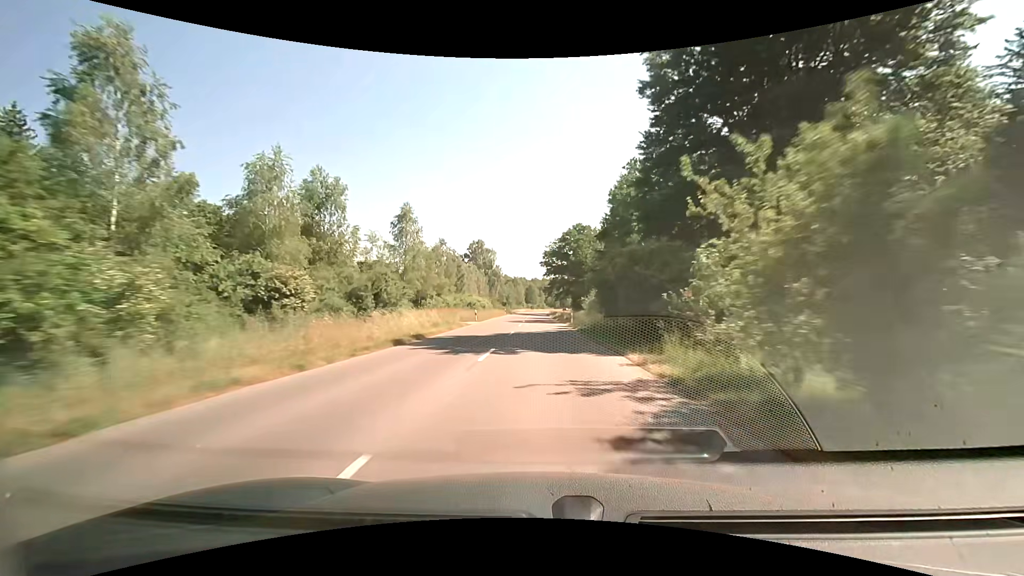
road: tertiary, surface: asphalt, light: Day
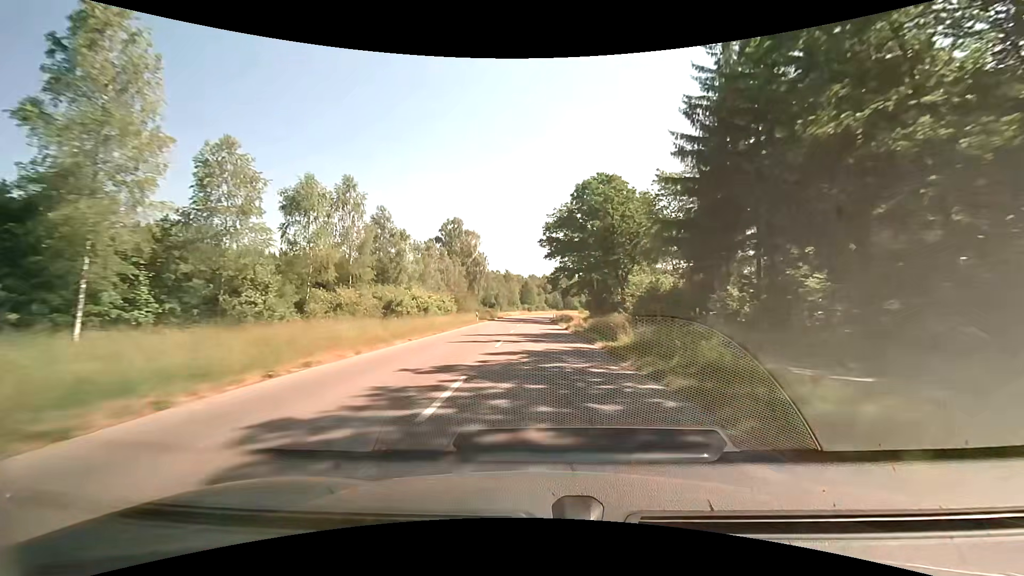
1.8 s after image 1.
(+0.2, +42.4) m; 0°
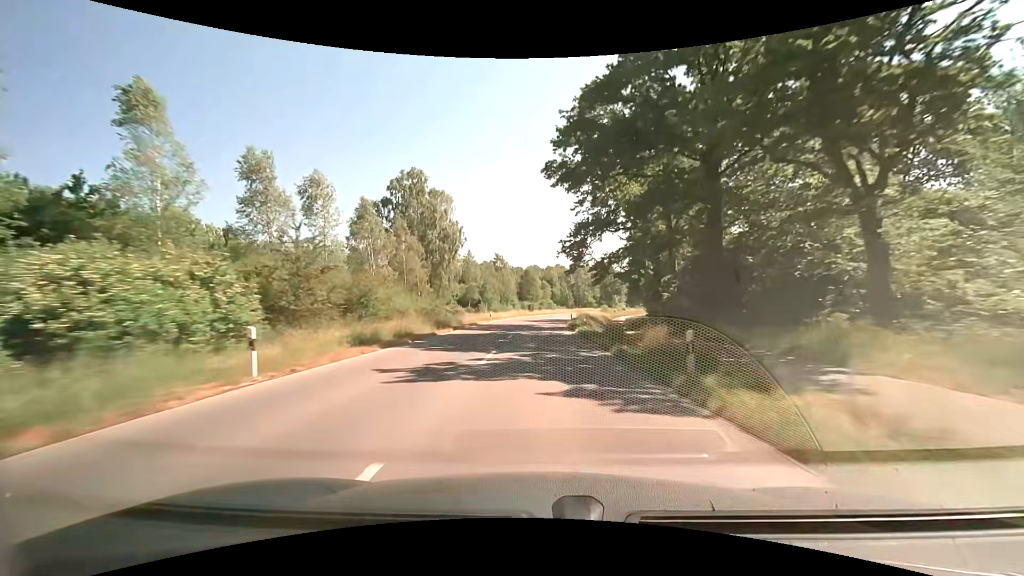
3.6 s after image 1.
(-0.3, +41.1) m; 0°
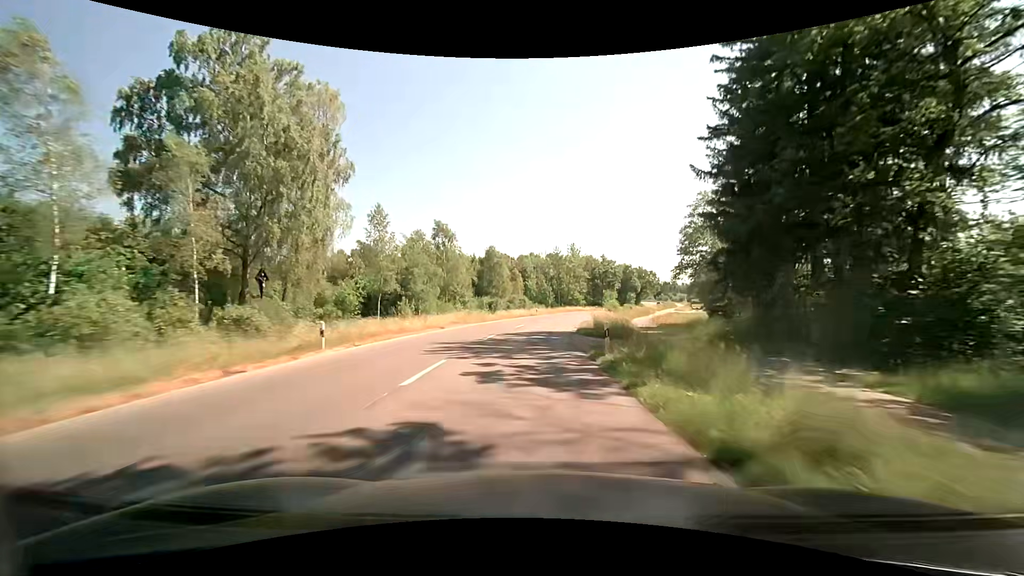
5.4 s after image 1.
(+0.4, +39.3) m; +3°
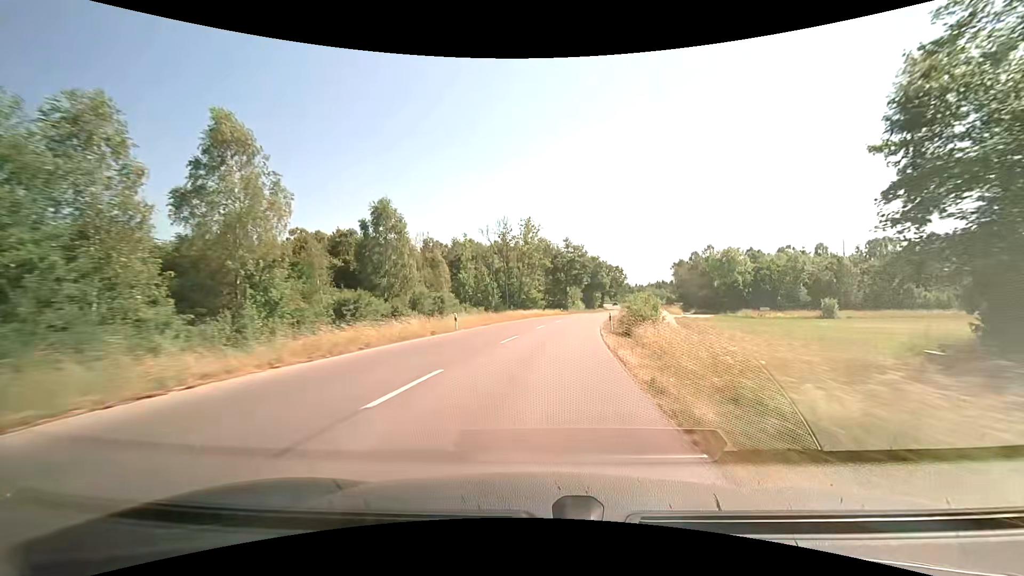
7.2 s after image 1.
(+1.4, +37.4) m; +5°
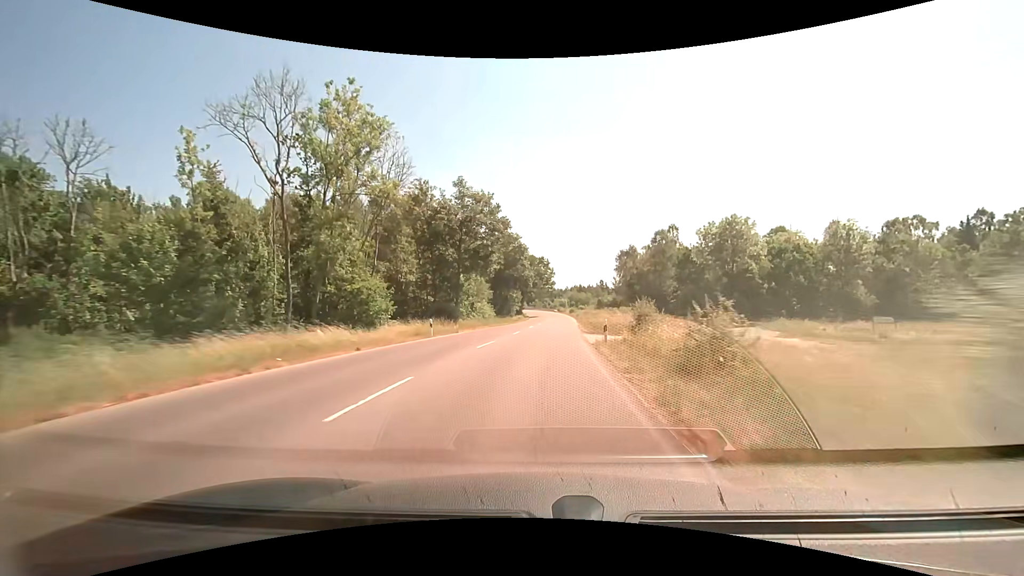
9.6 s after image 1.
(+5.0, +47.7) m; +10°
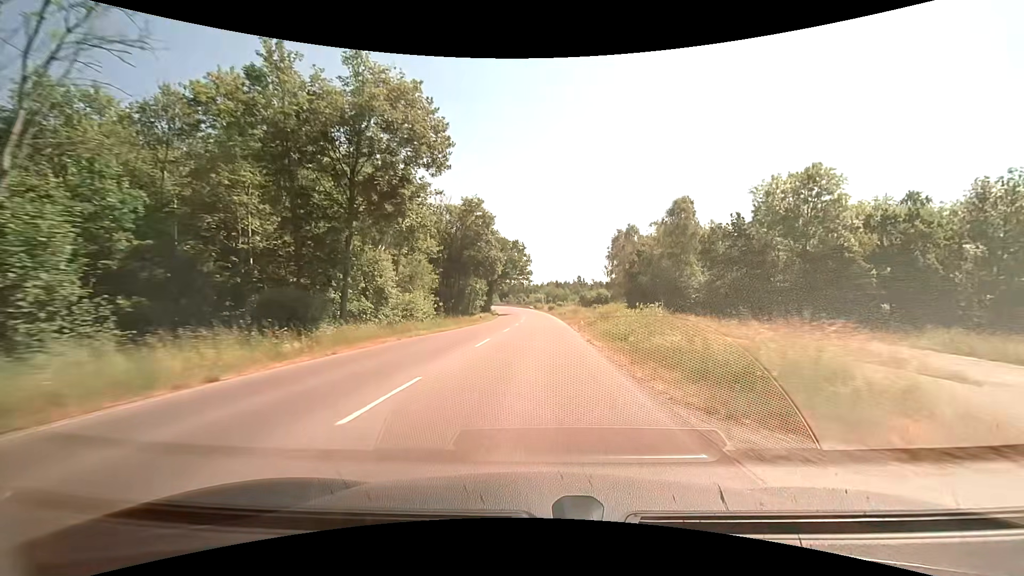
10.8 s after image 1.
(+0.5, +24.1) m; +3°
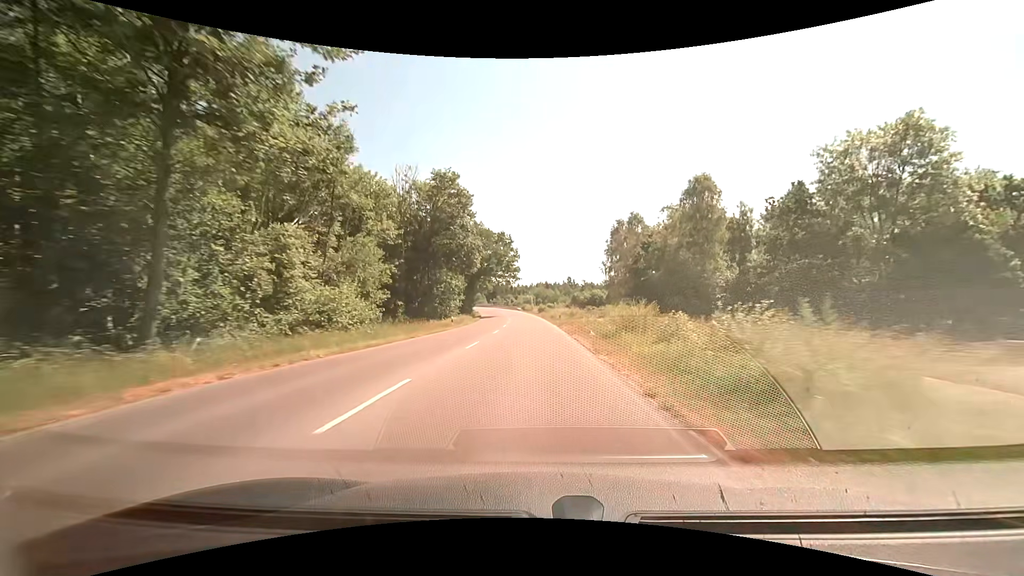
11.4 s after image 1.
(+0.1, +12.2) m; +1°
(0, +10) (0, +20) (0, +30) (0, +40) (-1, +50) (-1, +60) (-2, +70) (-2, +80) (-3, +90) (-5, +100) m
